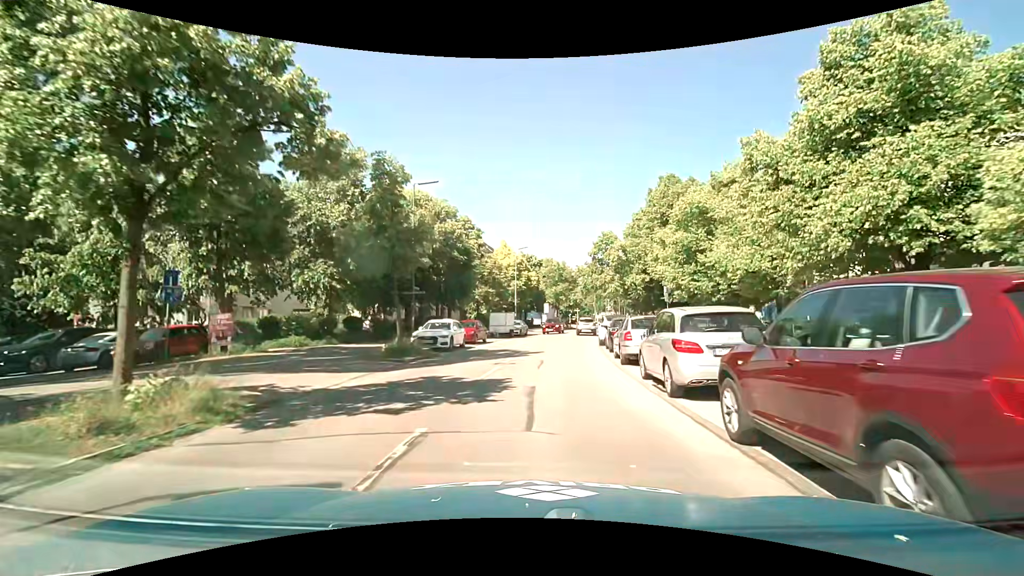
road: tertiary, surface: asphalt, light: Day
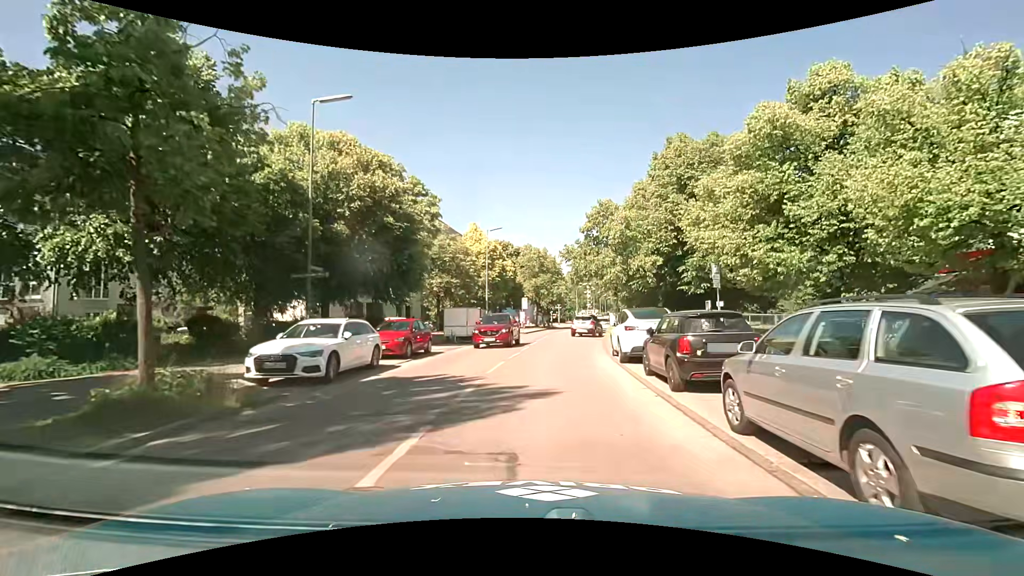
(+0.5, +11.9) m; +2°
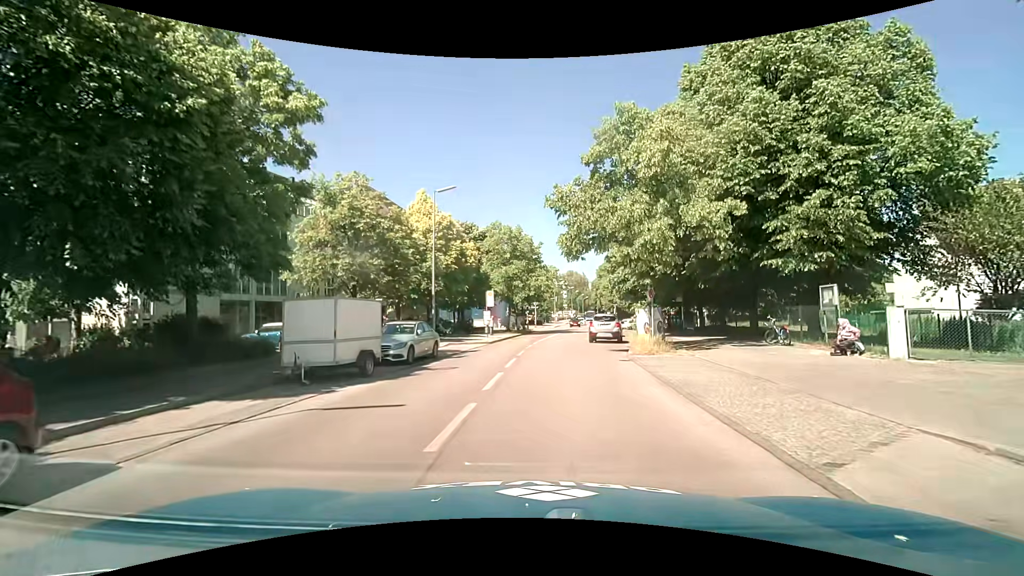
(+0.6, +16.1) m; +3°
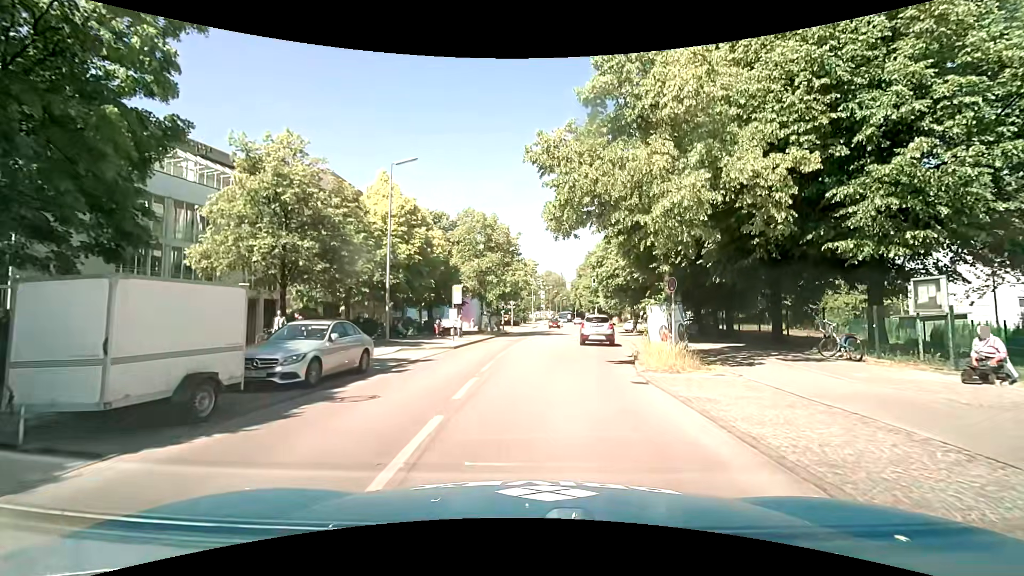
(+0.2, +5.7) m; +2°
